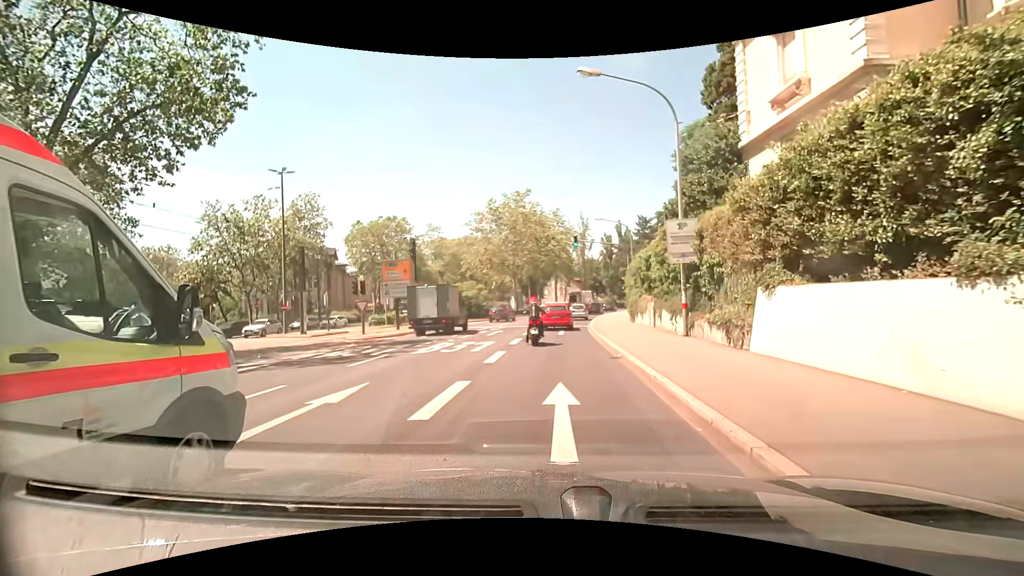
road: primary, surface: asphalt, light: Day
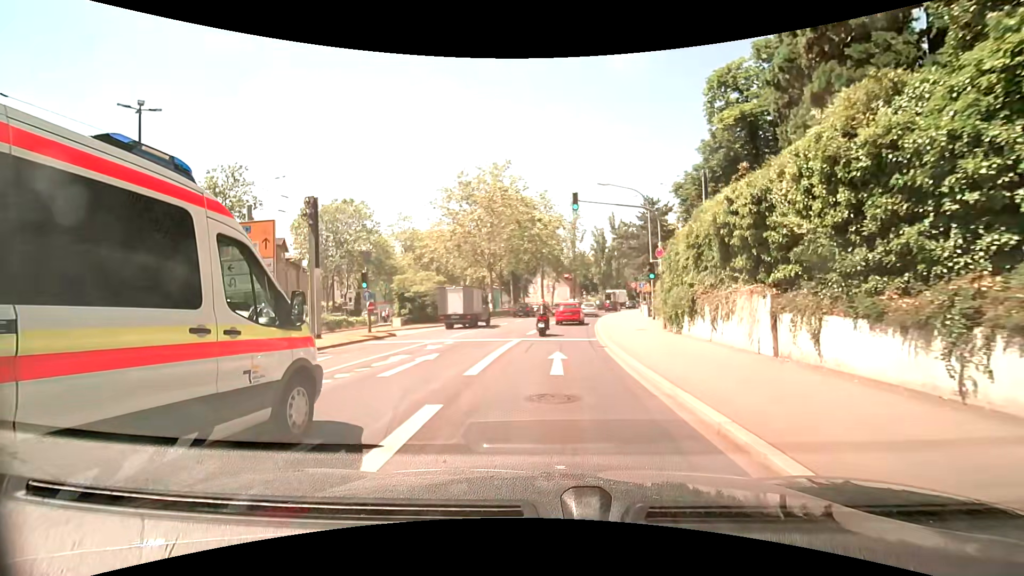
(+0.1, +14.3) m; +1°
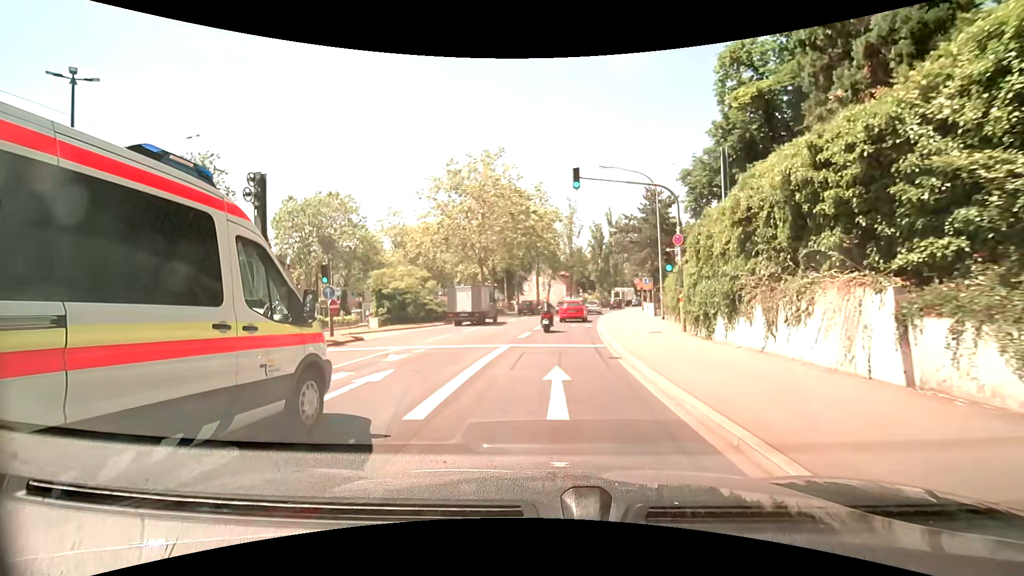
(+0.1, +4.0) m; +1°
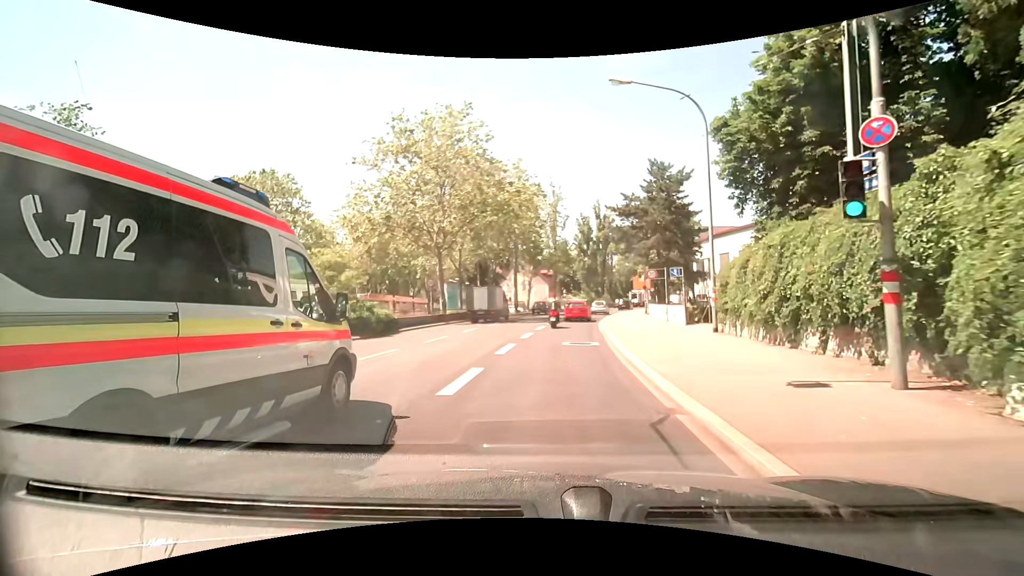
(+0.1, +12.3) m; +2°
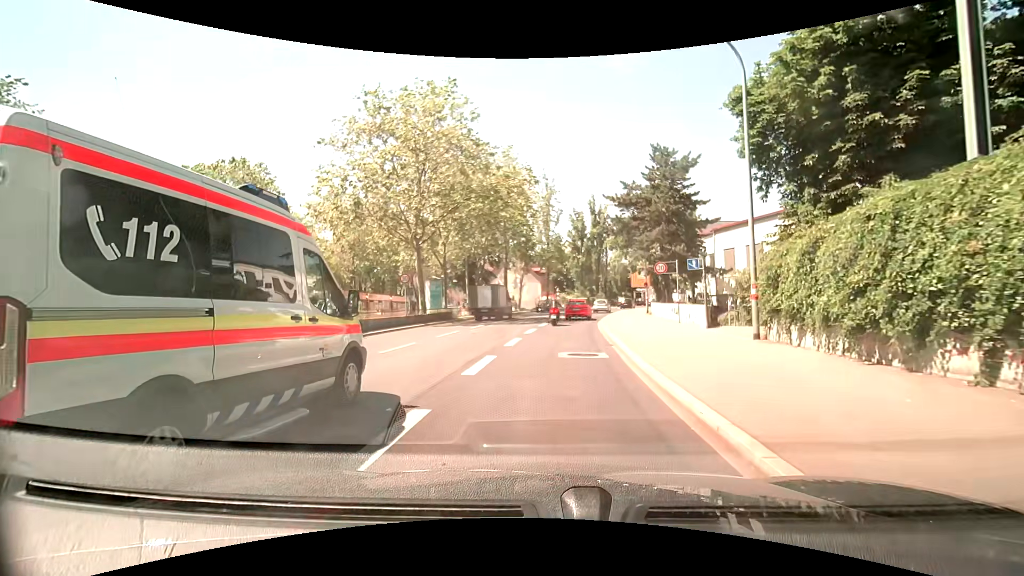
(0.0, +4.2) m; 0°
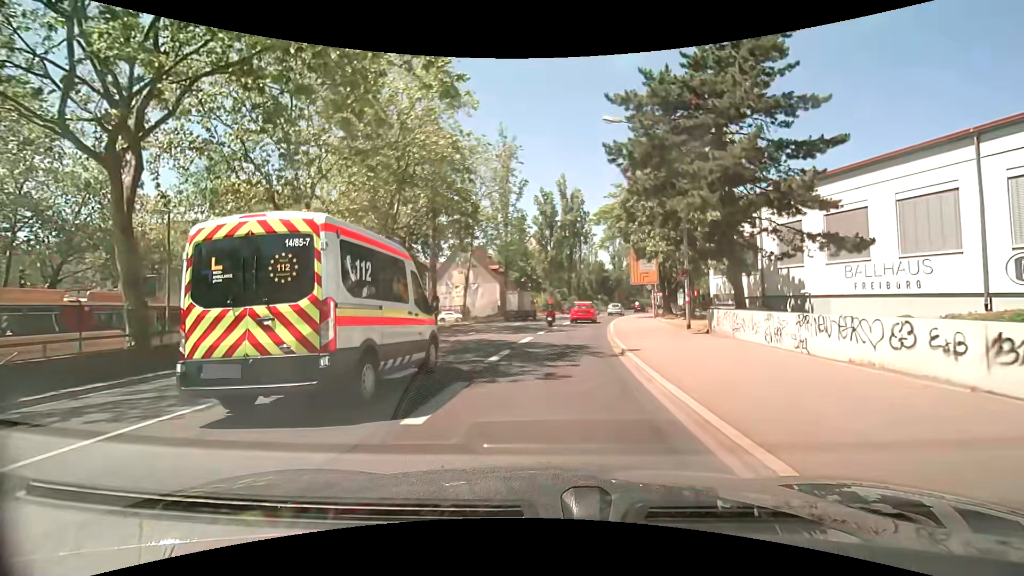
(+1.0, +21.5) m; +5°
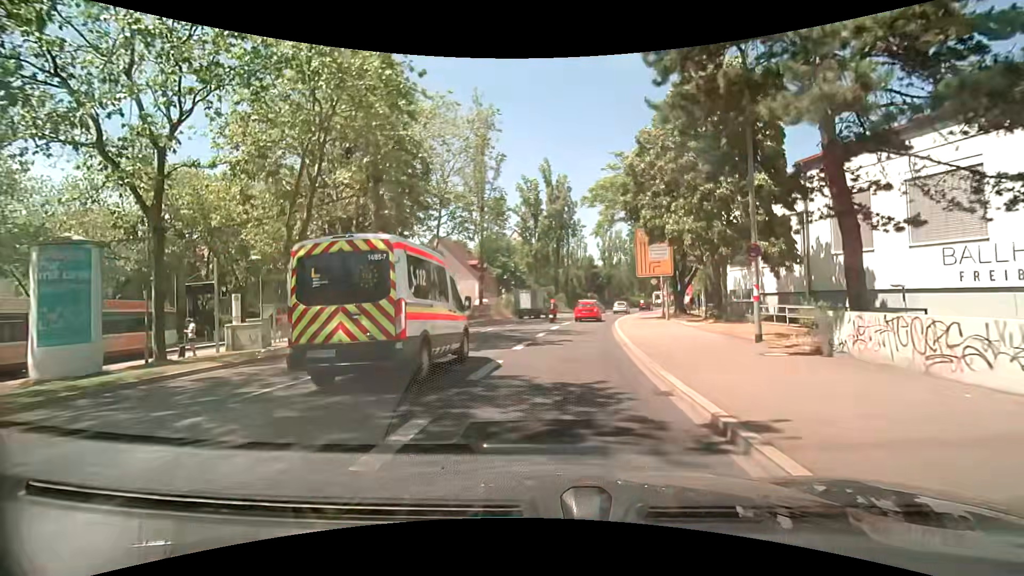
(+0.2, +8.8) m; +2°
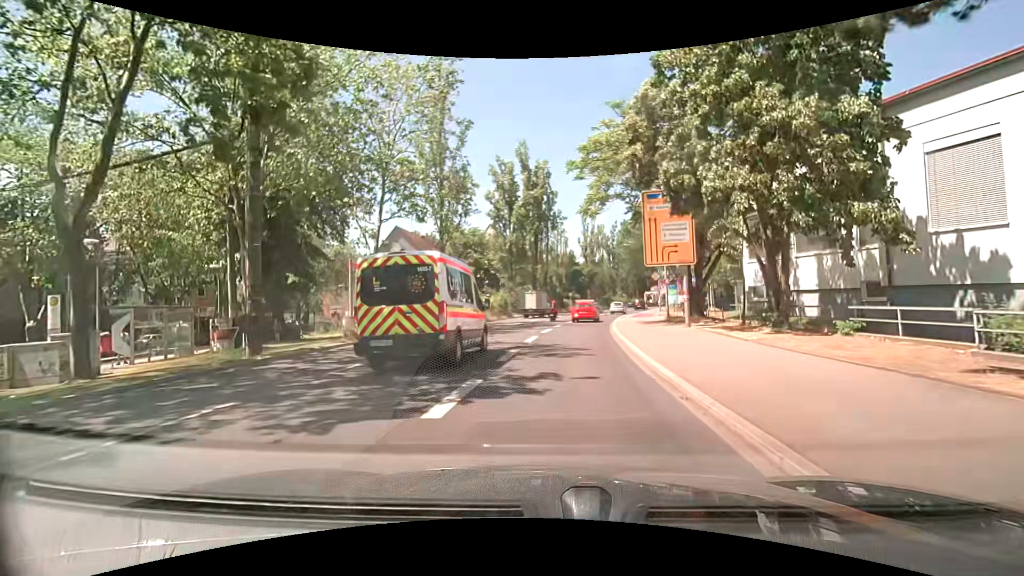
(+0.1, +8.8) m; +4°
(0, +10) (0, +20) (+1, +30) (+2, +40) (+4, +50) (+6, +60) (+8, +69) (+11, +79) (+14, +88) (+17, +98) m
